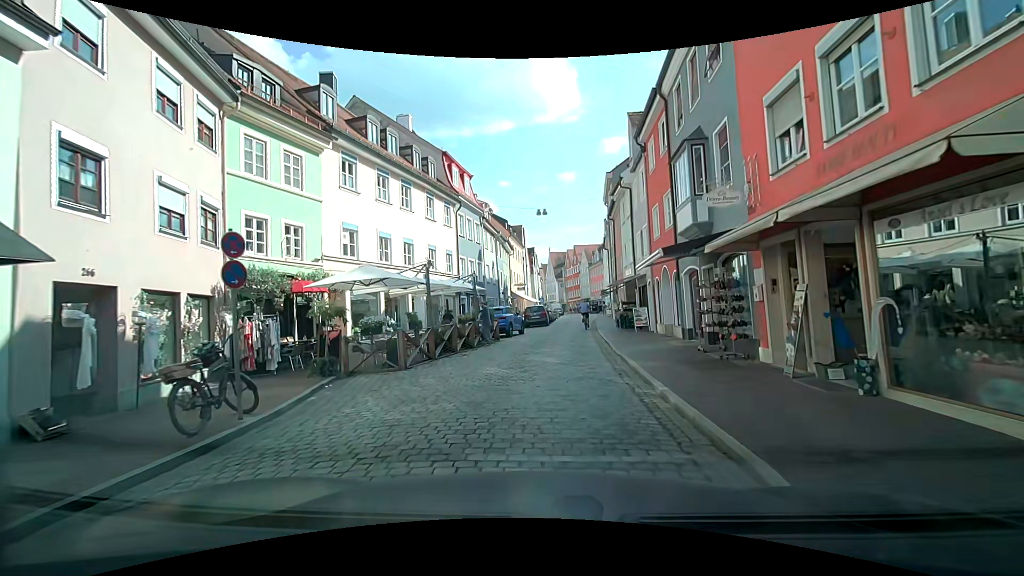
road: residential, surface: sett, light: Day
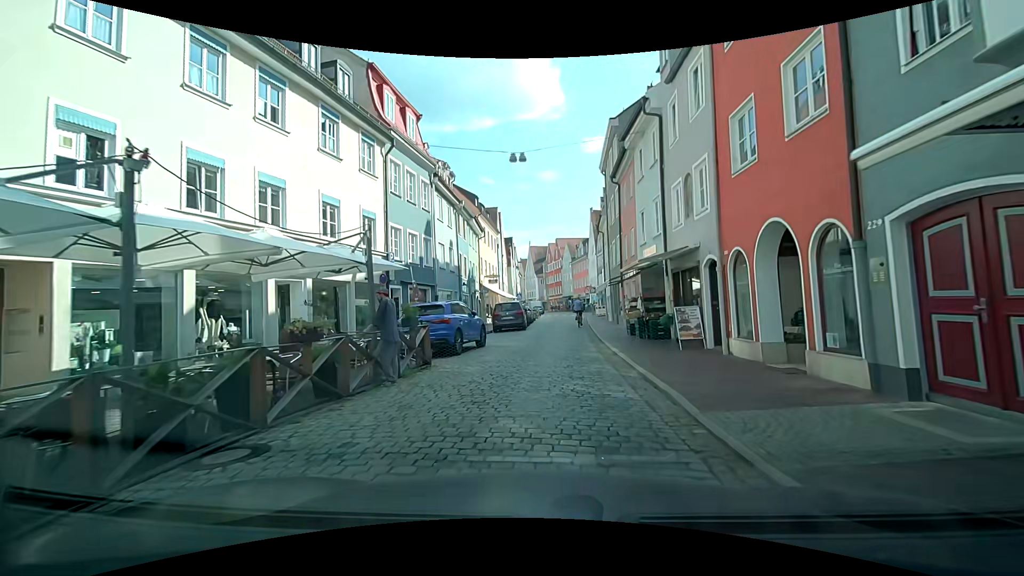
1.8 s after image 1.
(+0.2, +10.6) m; +3°
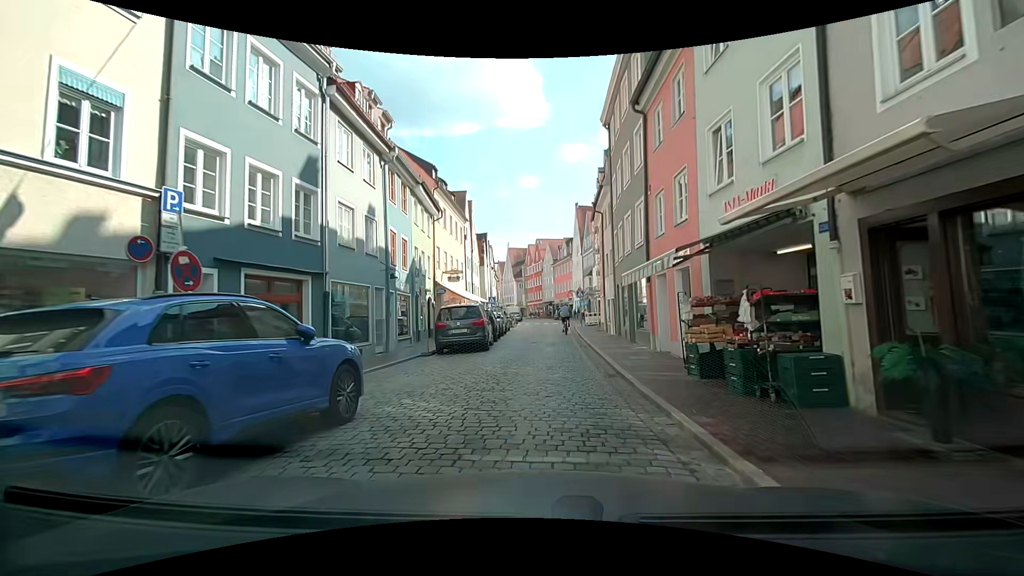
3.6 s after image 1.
(+0.2, +10.6) m; +3°
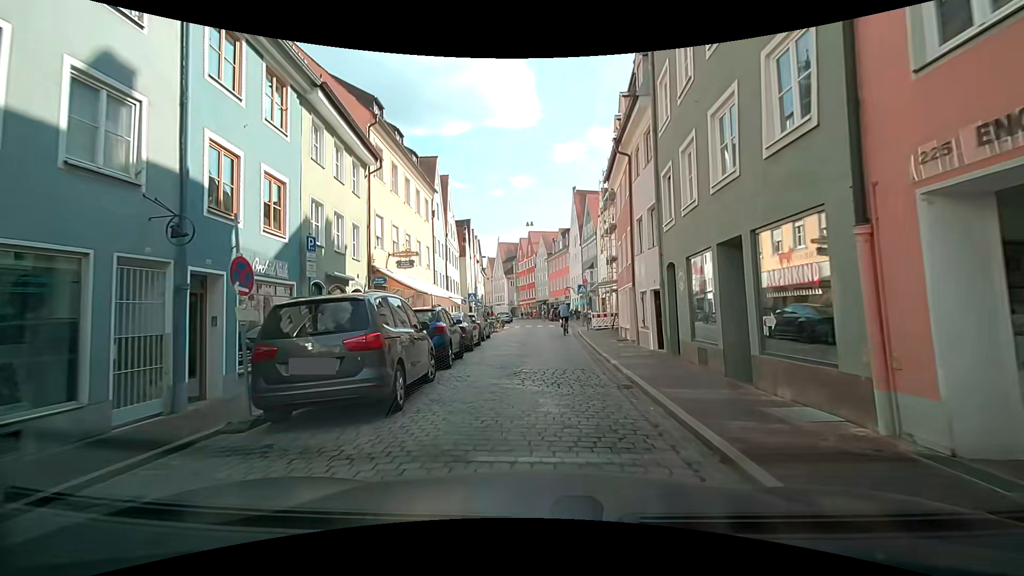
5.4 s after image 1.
(-0.1, +10.6) m; -1°
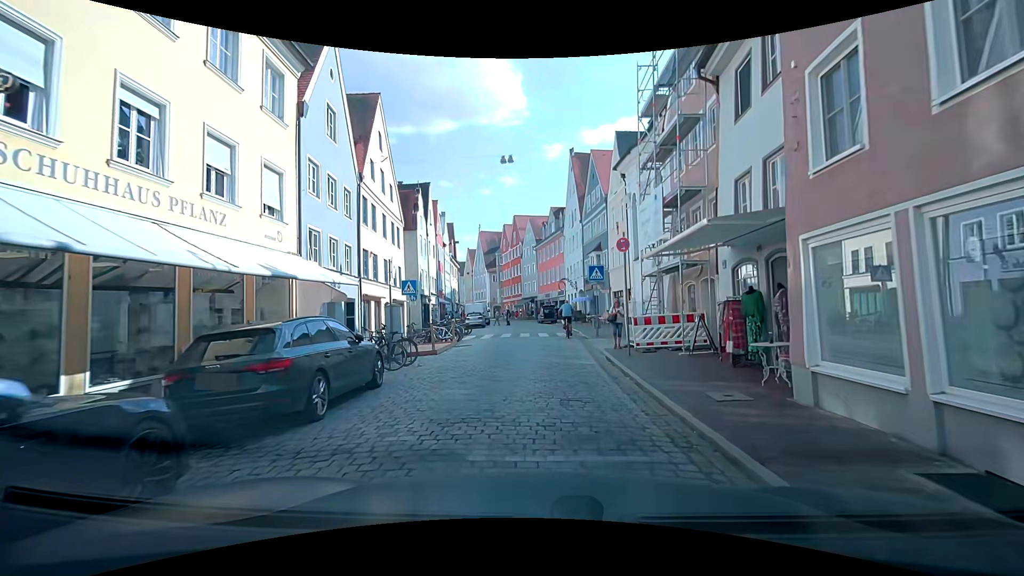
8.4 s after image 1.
(+0.5, +17.2) m; +3°
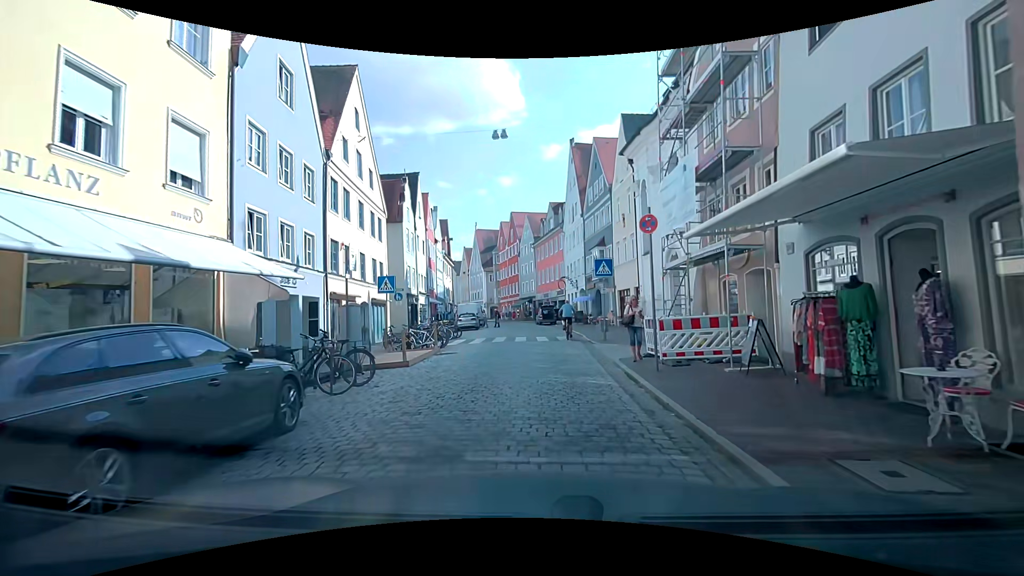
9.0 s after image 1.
(0.0, +3.4) m; 0°
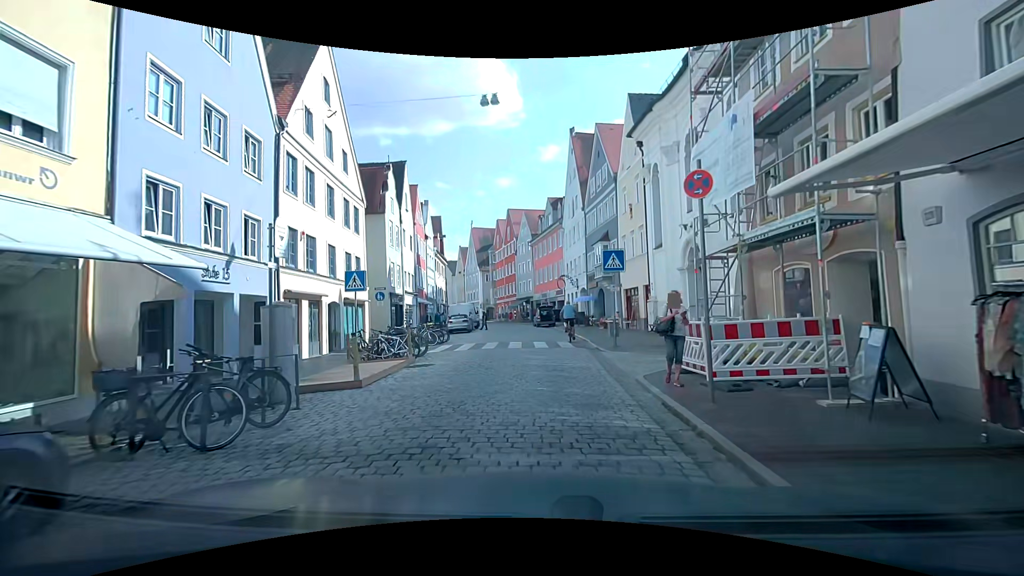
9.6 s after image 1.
(0.0, +3.4) m; 0°
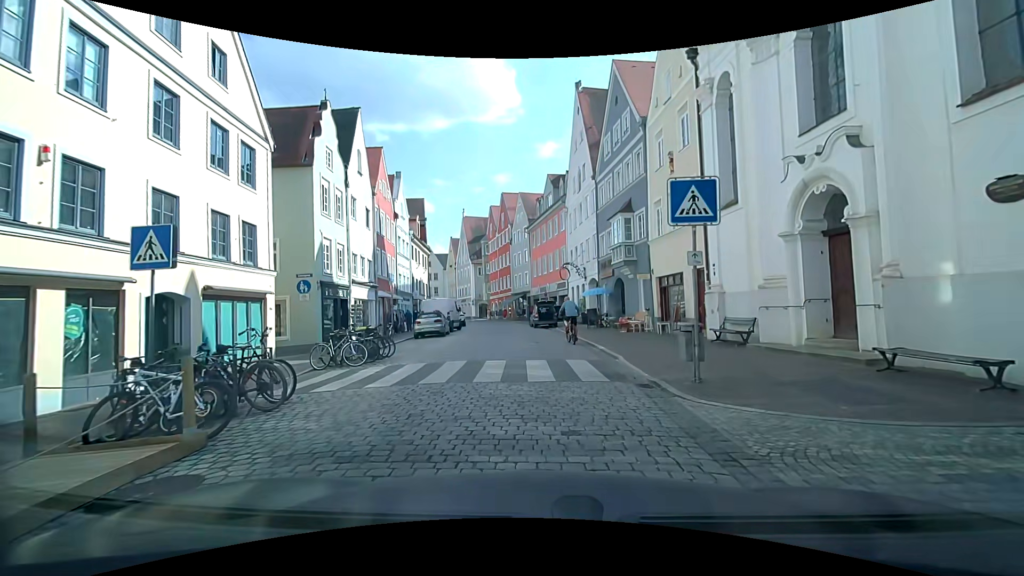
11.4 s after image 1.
(0.0, +9.2) m; 0°
